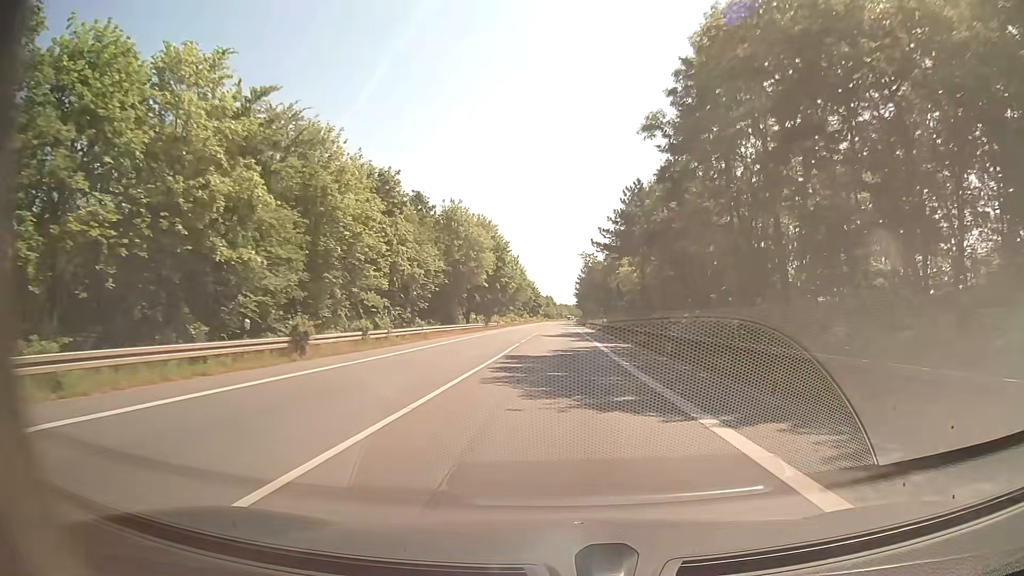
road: secondary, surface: asphalt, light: Day
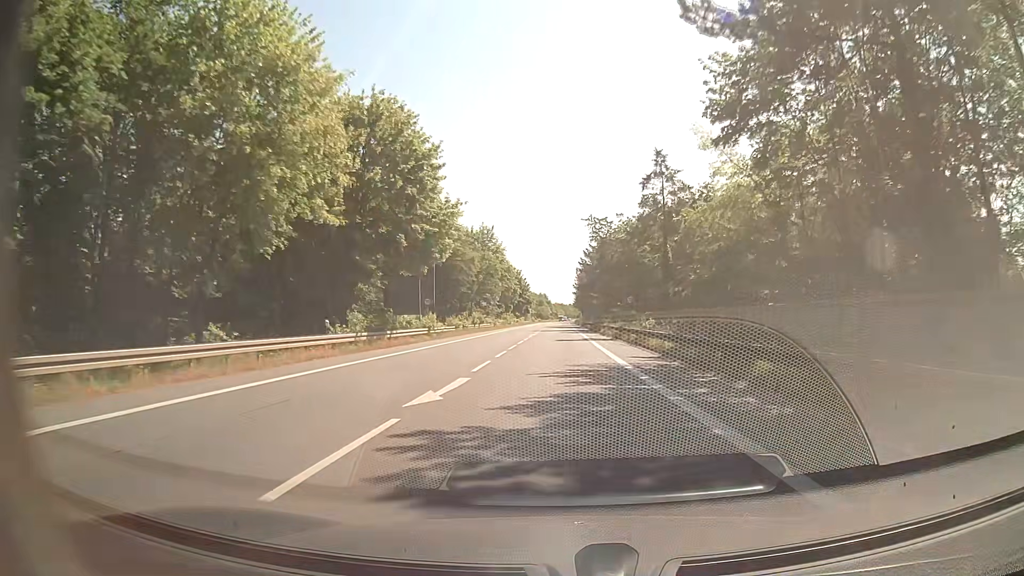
(+0.2, +45.2) m; 0°
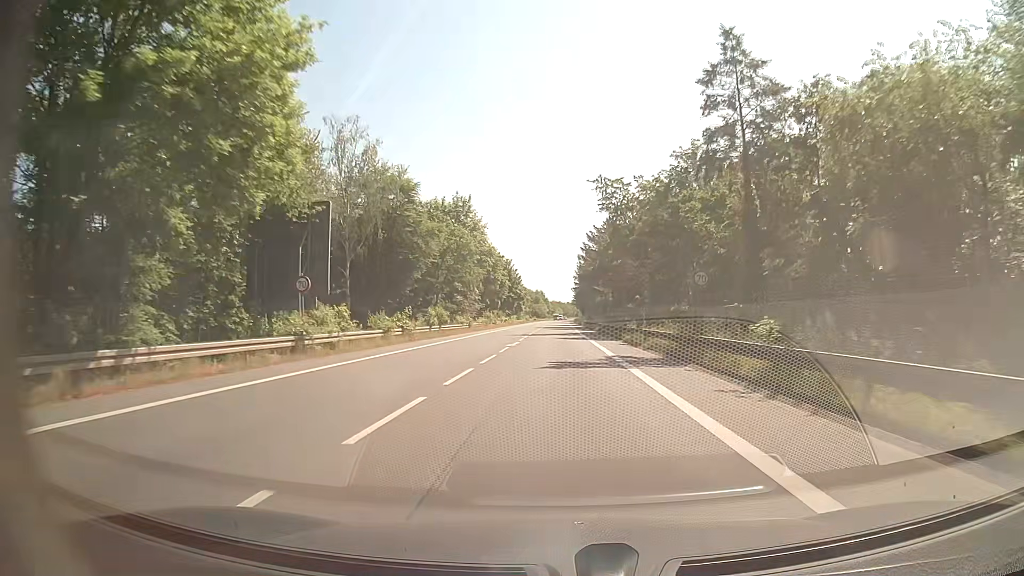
(+0.2, +22.6) m; +1°
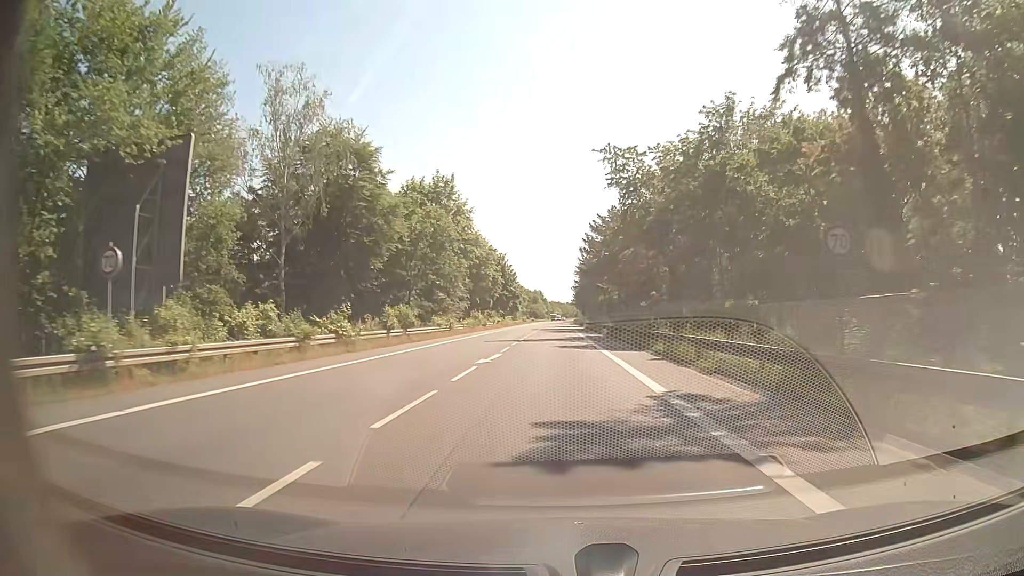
(0.0, +11.3) m; 0°
(0, +10) (0, +20) (0, +30) (0, +40) (0, +50) (0, +60) (0, +70) (0, +80) (0, +90) (0, +100) m
